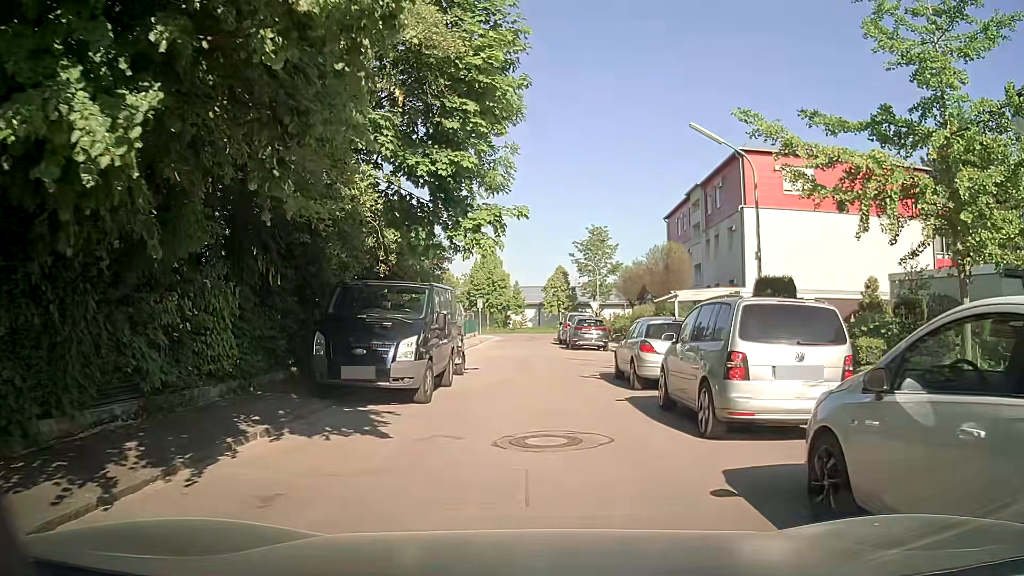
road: residential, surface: asphalt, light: Day
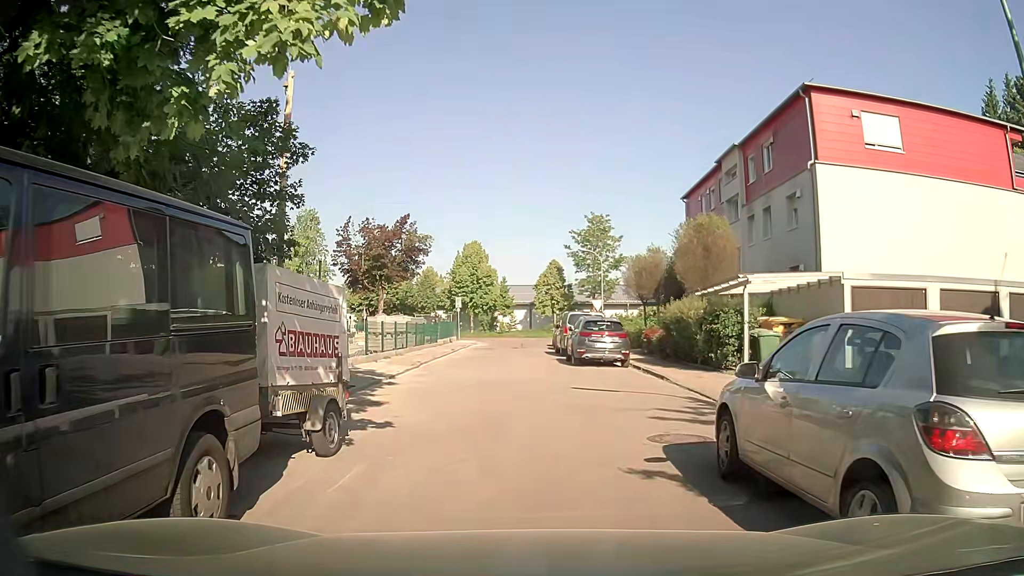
(+0.2, +10.2) m; +1°
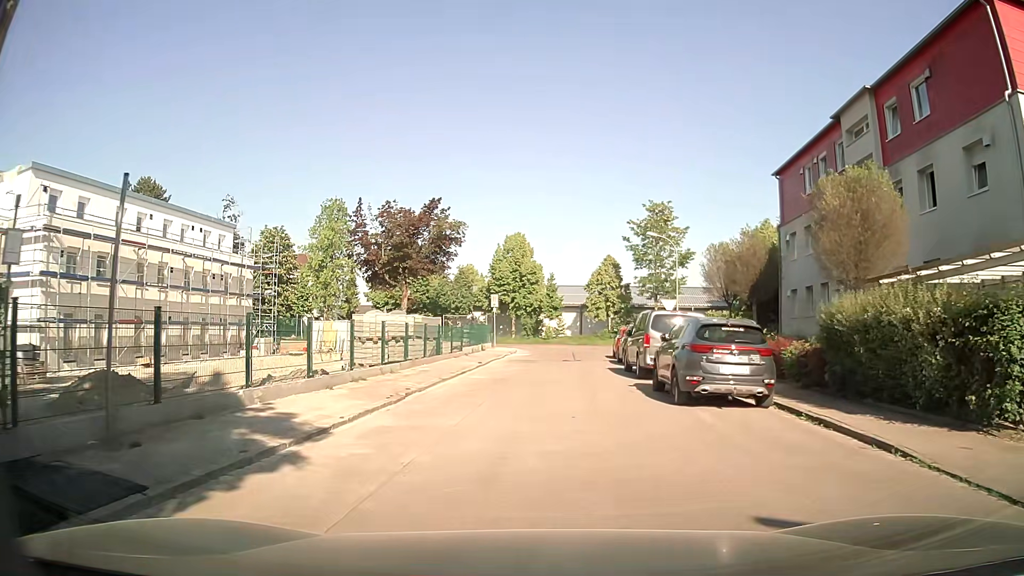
(-0.3, +9.9) m; -5°
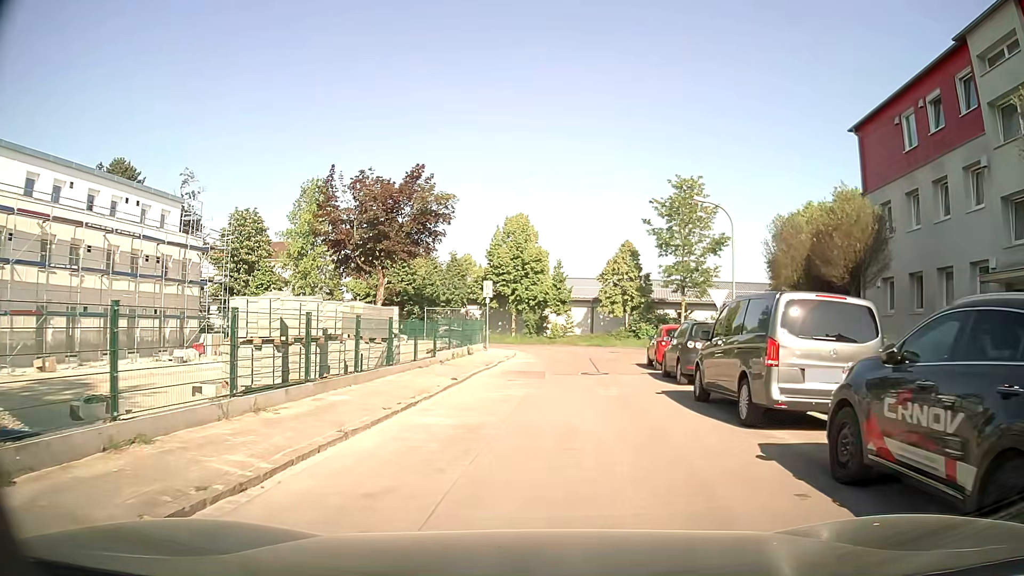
(+0.1, +9.2) m; +2°
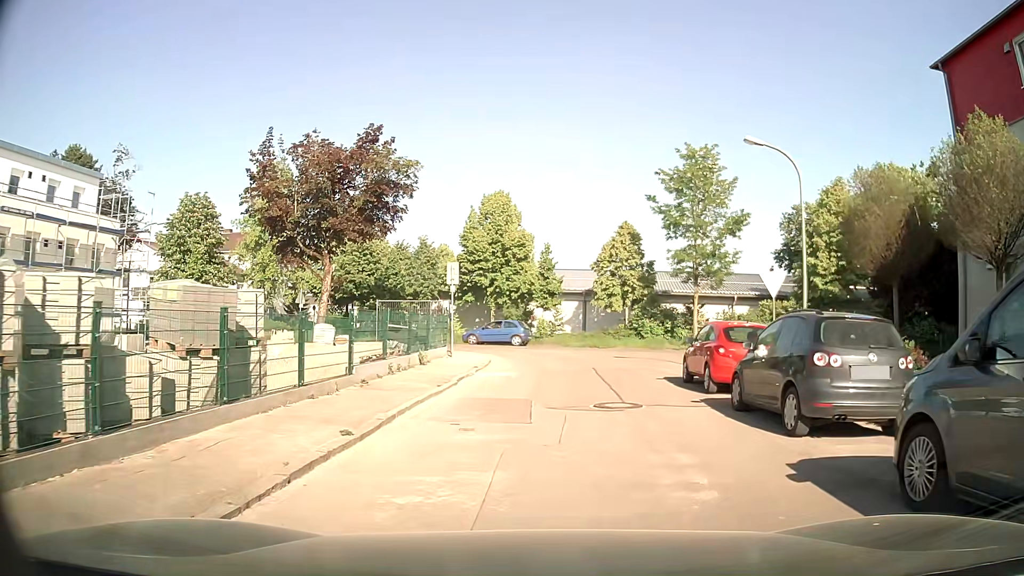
(-0.1, +8.0) m; +2°
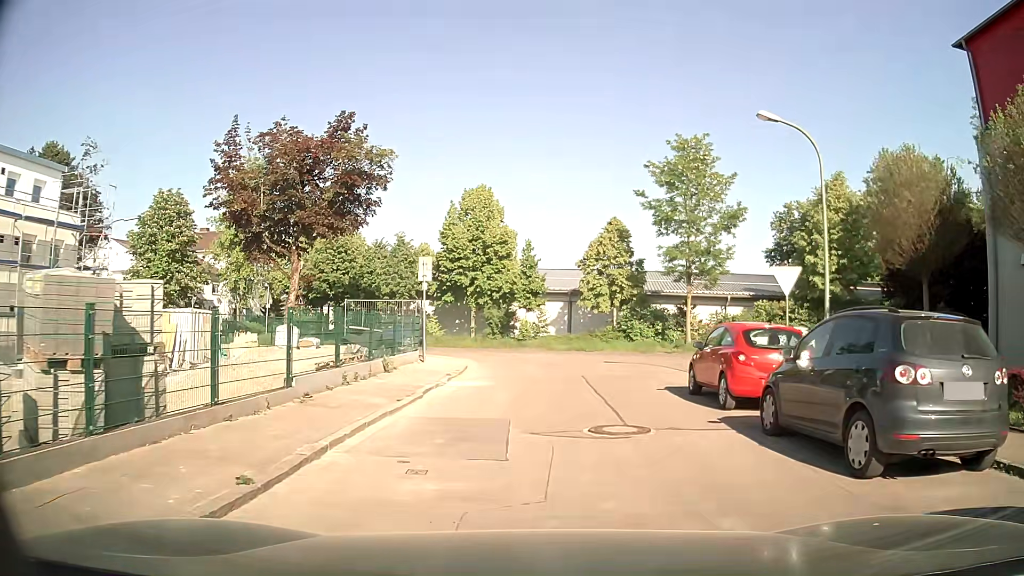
(0.0, +2.4) m; -1°
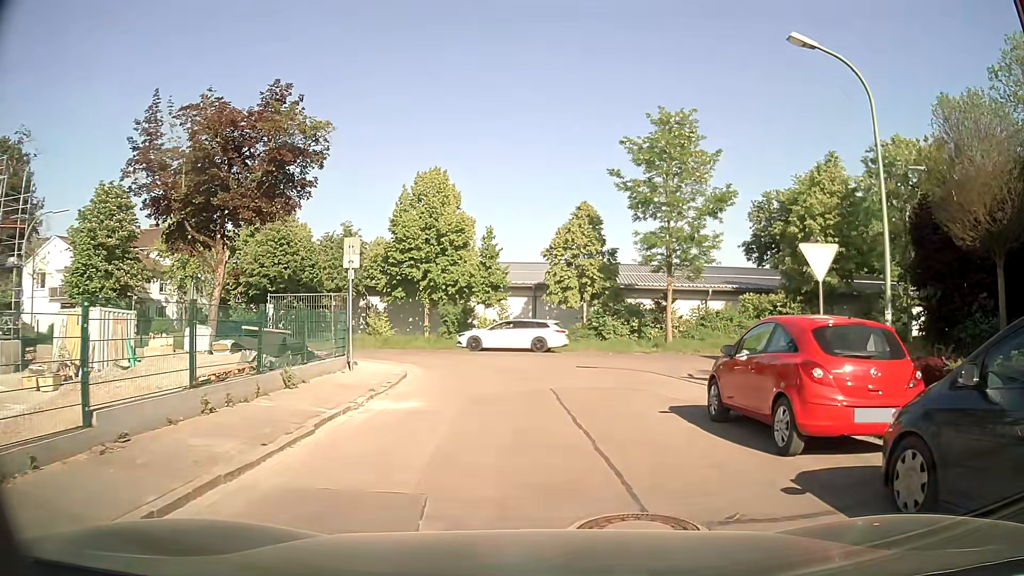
(+0.2, +4.3) m; +2°
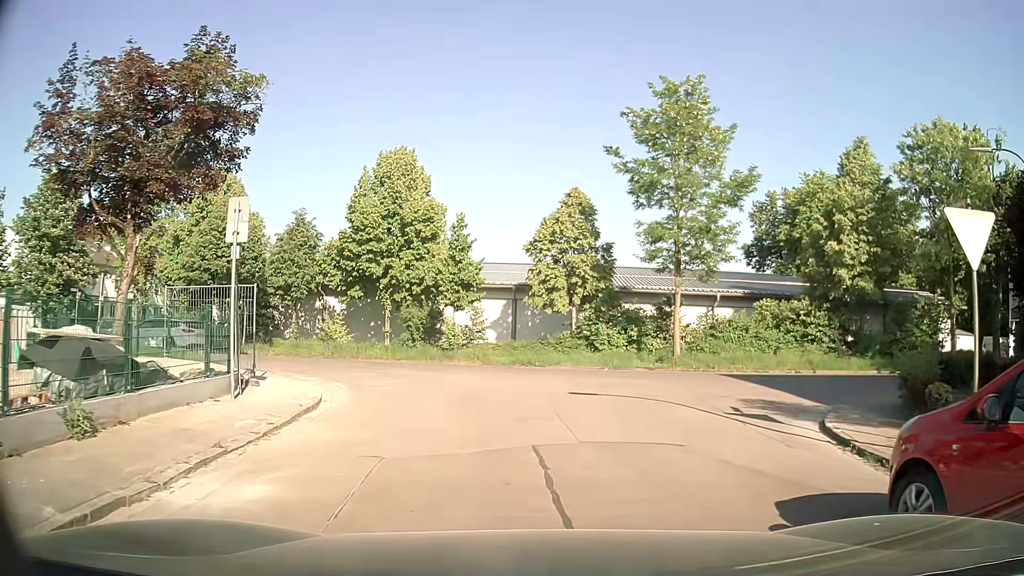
(+0.2, +5.7) m; +2°
(+1, +10) (+6, +18) (+16, +20) (+26, +21) (+36, +19) (+45, +16) (+55, +15) (+65, +13) (+75, +13) (+85, +12) m
